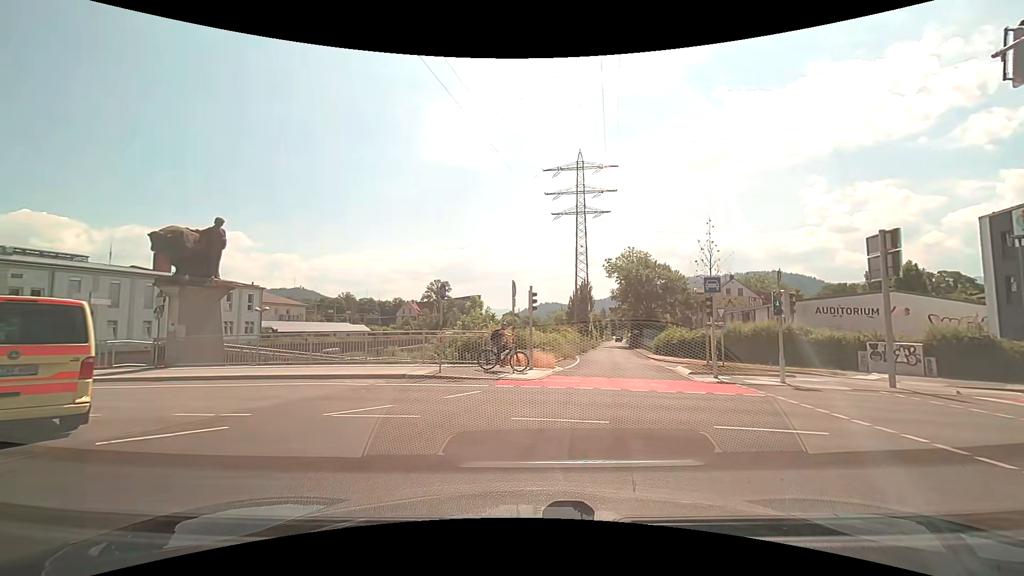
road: secondary_link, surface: asphalt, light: Day
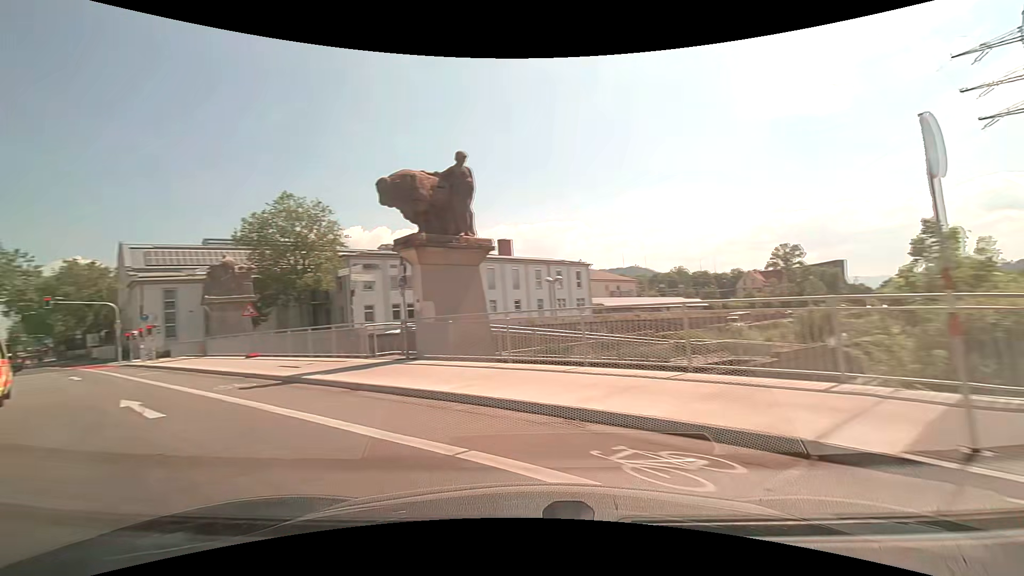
(-1.9, +11.3) m; -36°
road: secondary
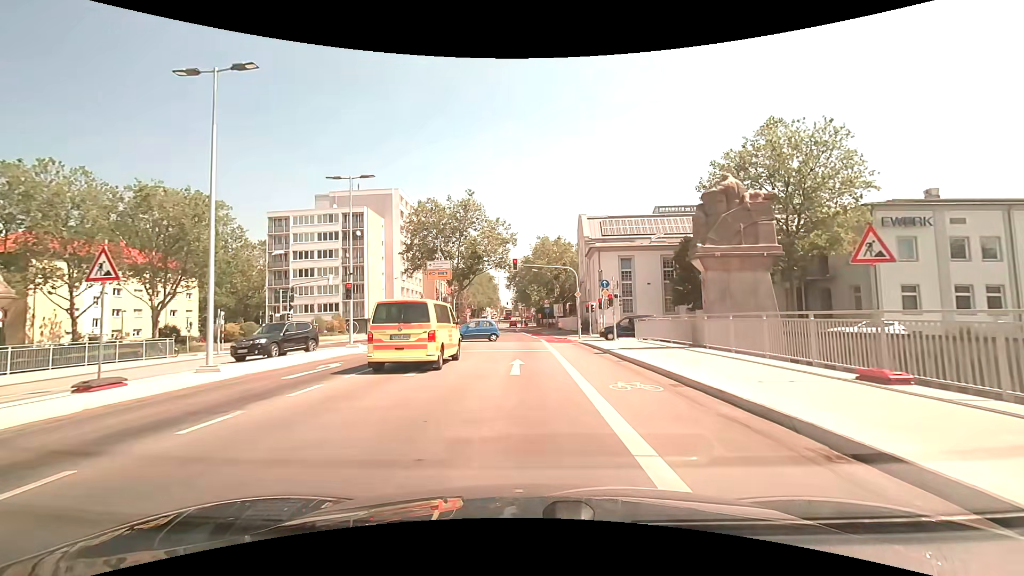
(-11.0, +15.5) m; -45°
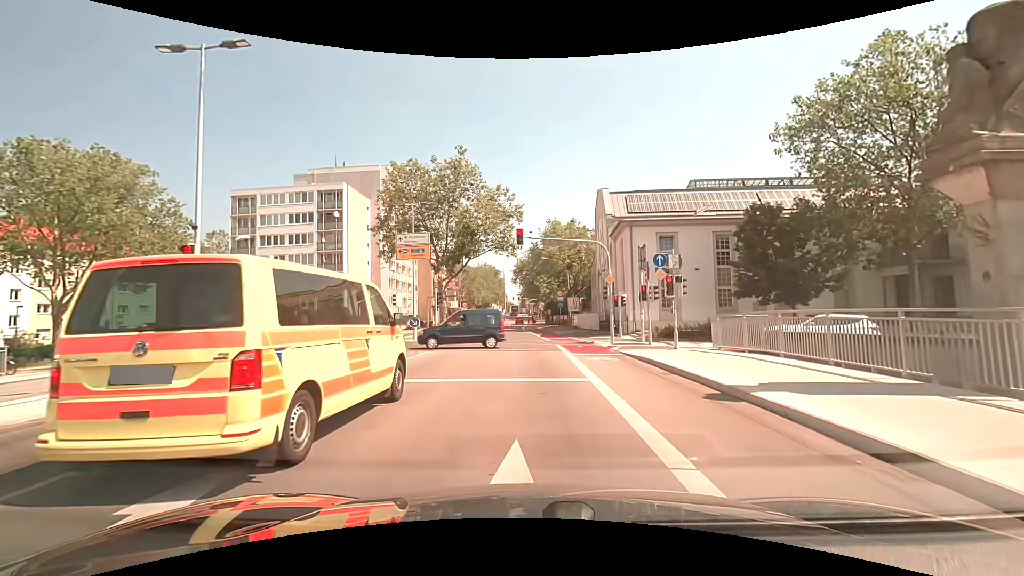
(-0.2, +11.6) m; -1°
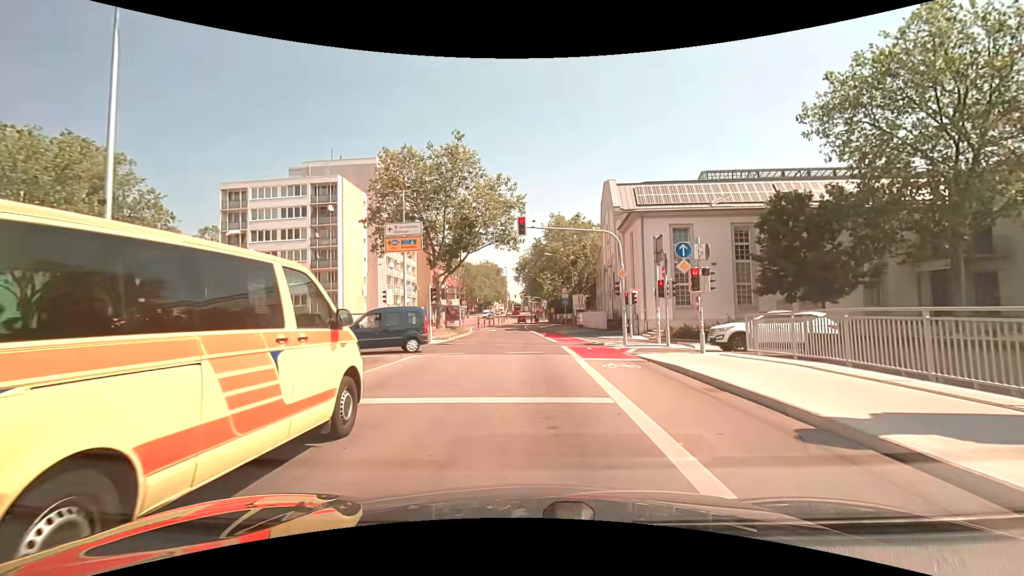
(0.0, +2.7) m; 0°
